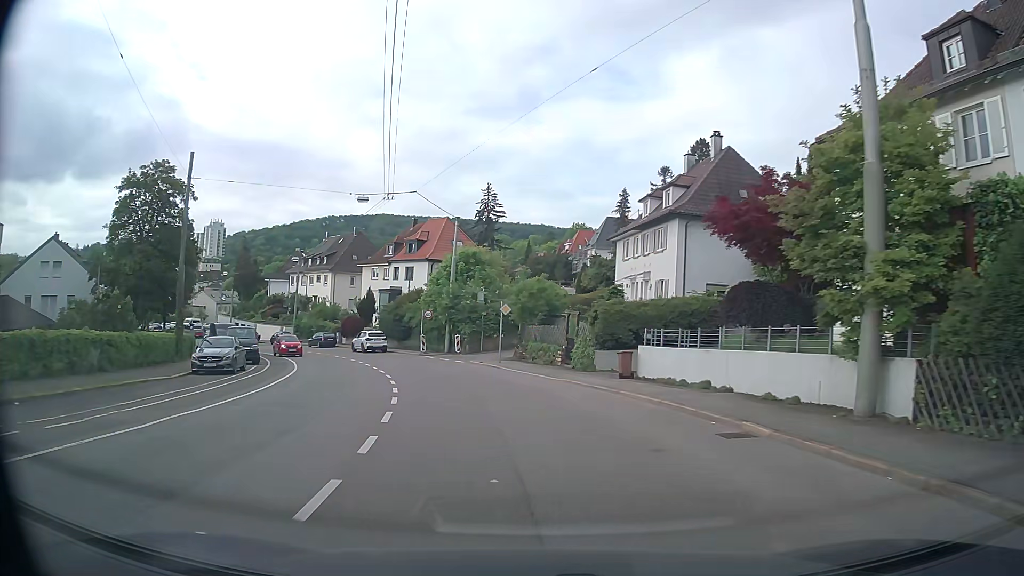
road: secondary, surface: asphalt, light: Day
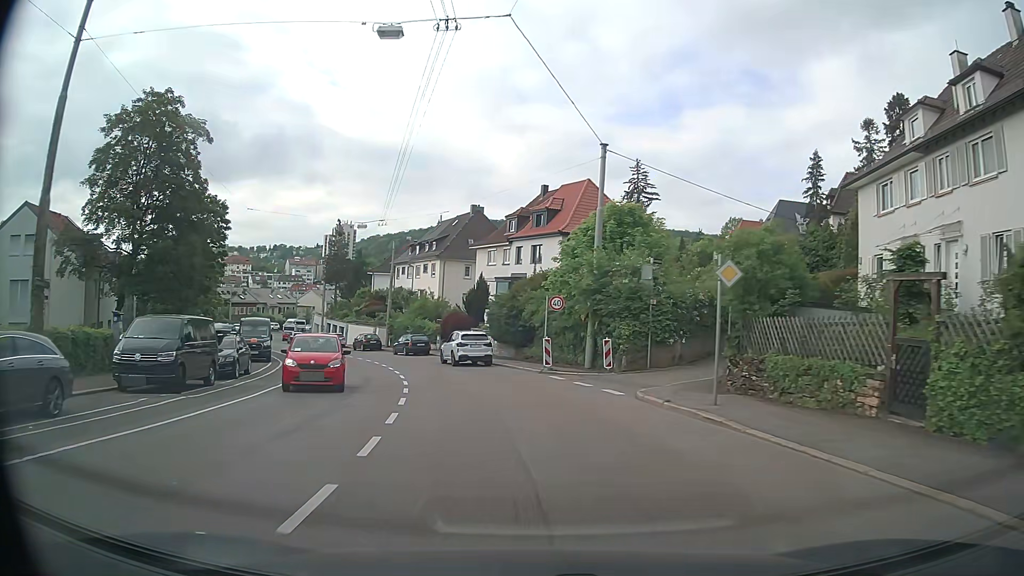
(-2.0, +19.1) m; -12°
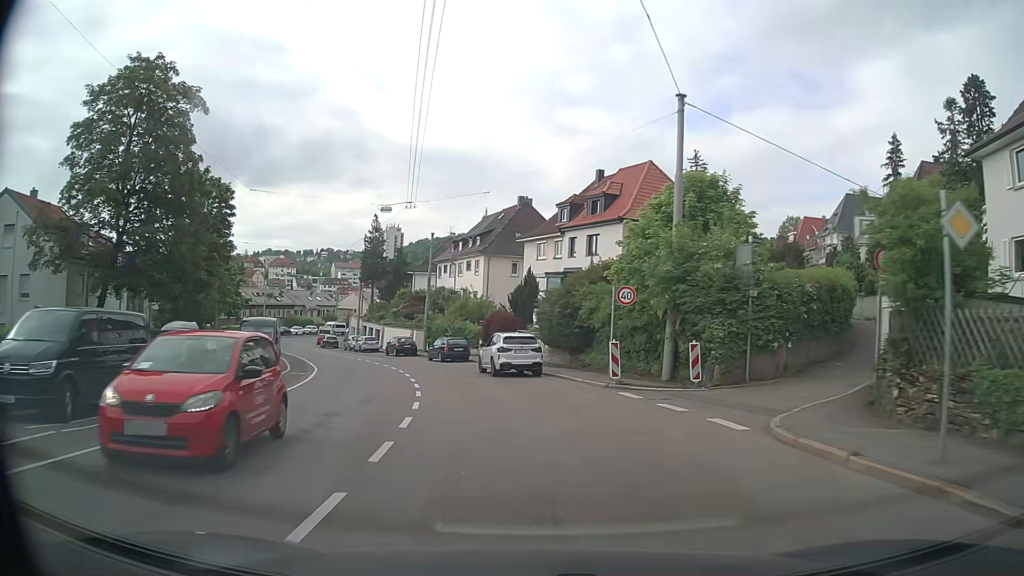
(-0.2, +6.5) m; -4°
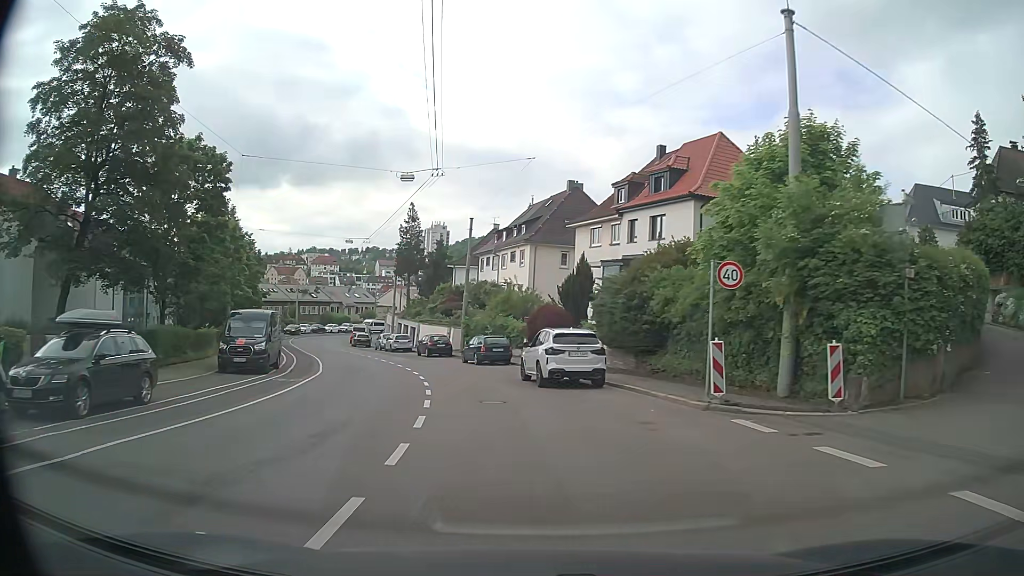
(-0.2, +6.5) m; -4°
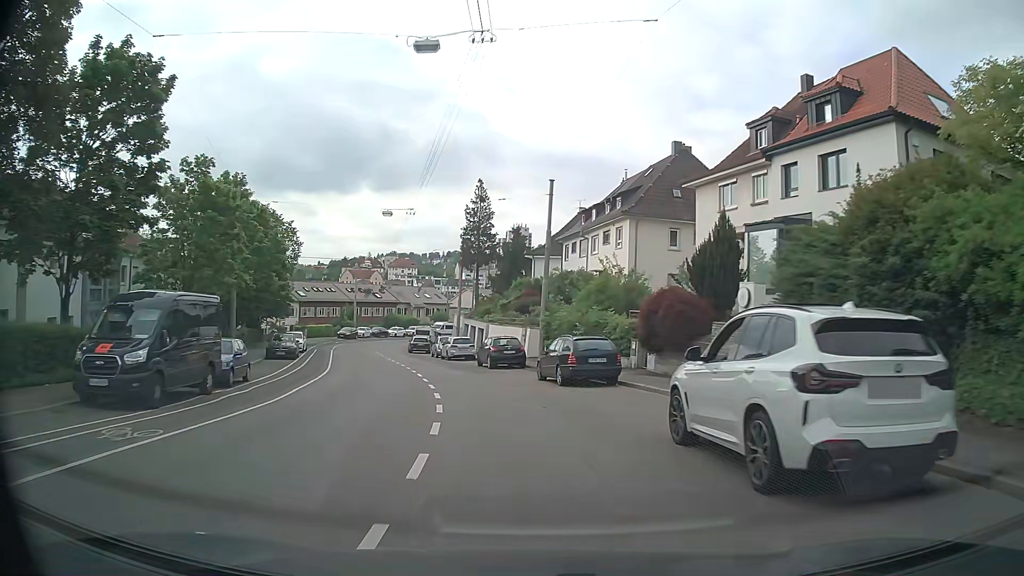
(-0.9, +13.2) m; -7°
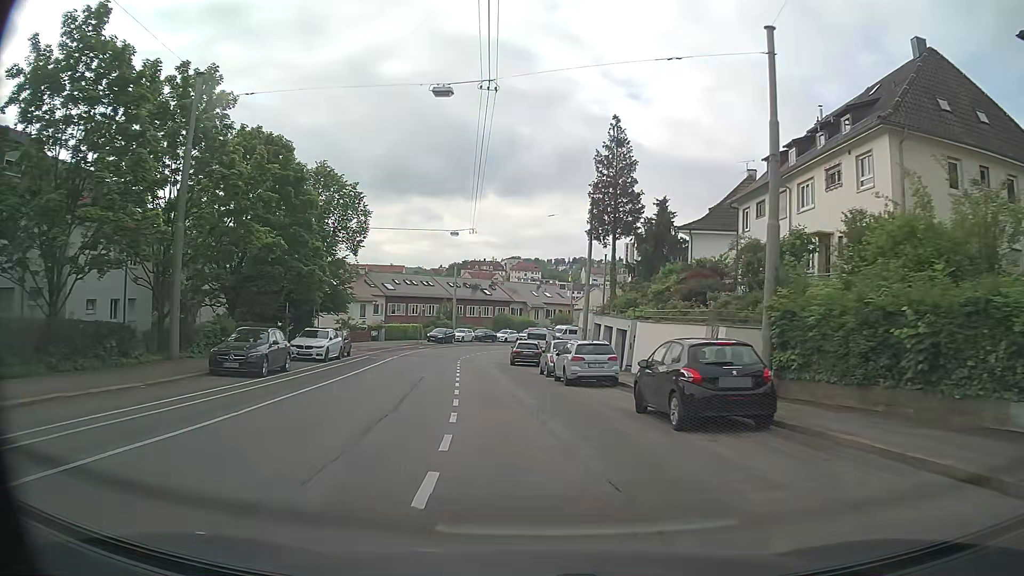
(-2.0, +19.7) m; -11°
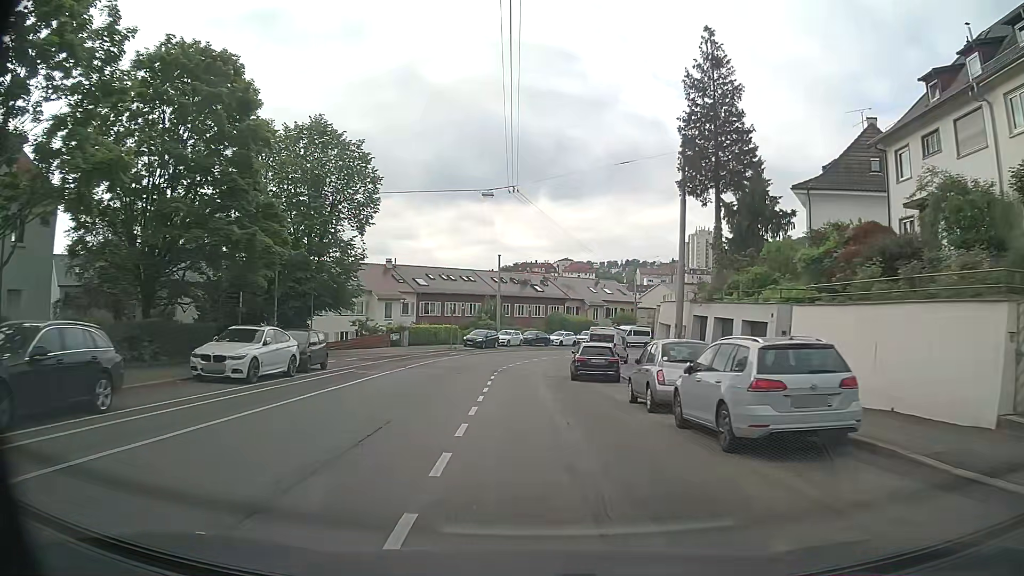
(-0.5, +13.4) m; -4°
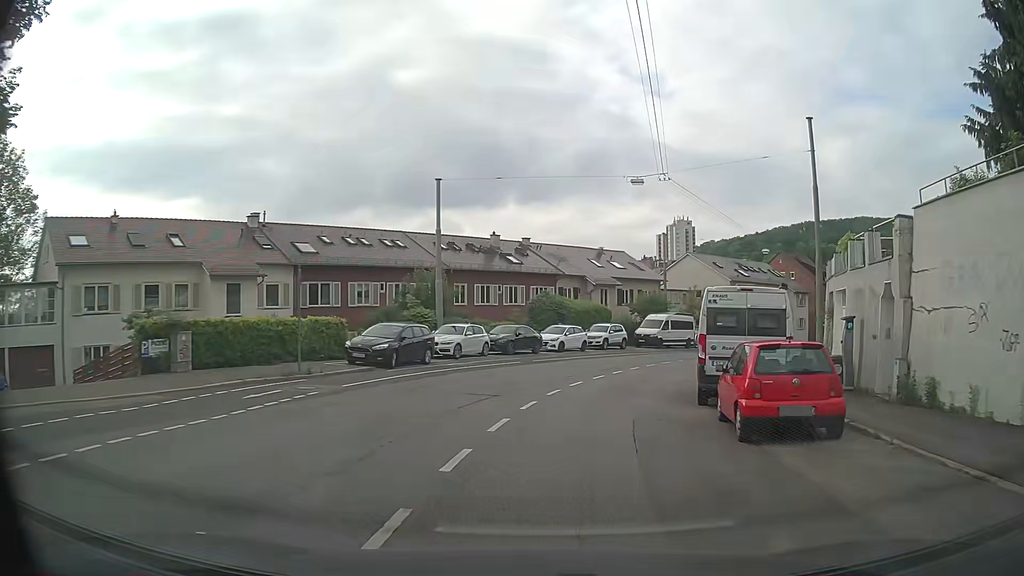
(-0.6, +32.3) m; +2°
(+1, +10) (+2, +20) (+6, +29) (+10, +38) (+16, +46) (+23, +53) (+31, +60) (+38, +66) (+46, +73) (+53, +80) m
